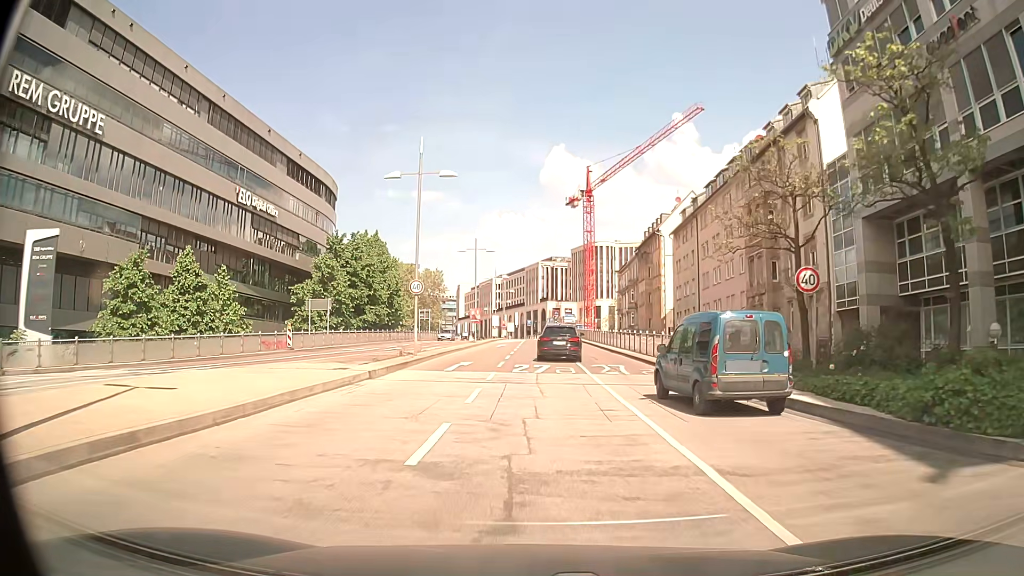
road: primary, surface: asphalt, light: Day
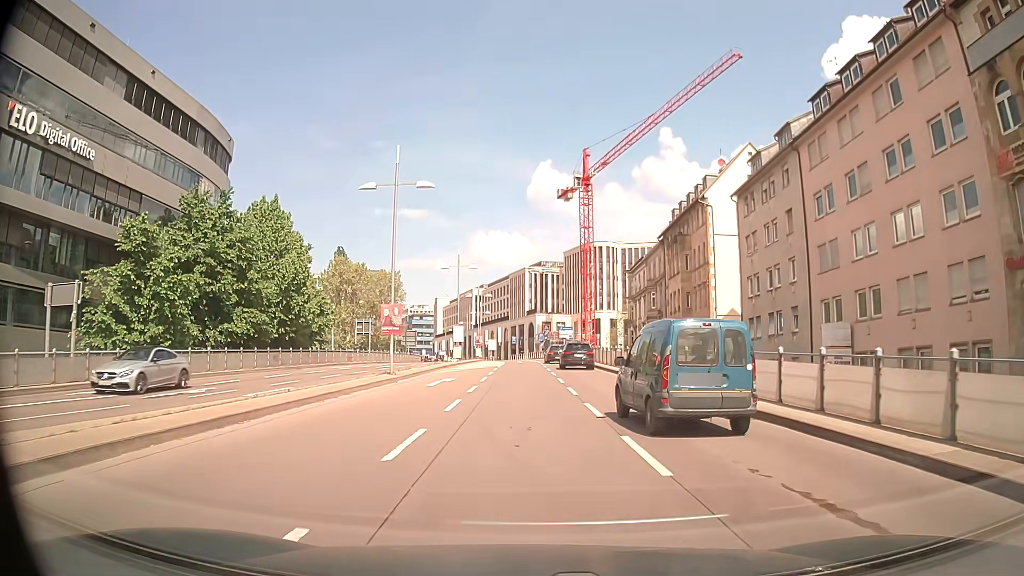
(+0.4, +28.9) m; +2°
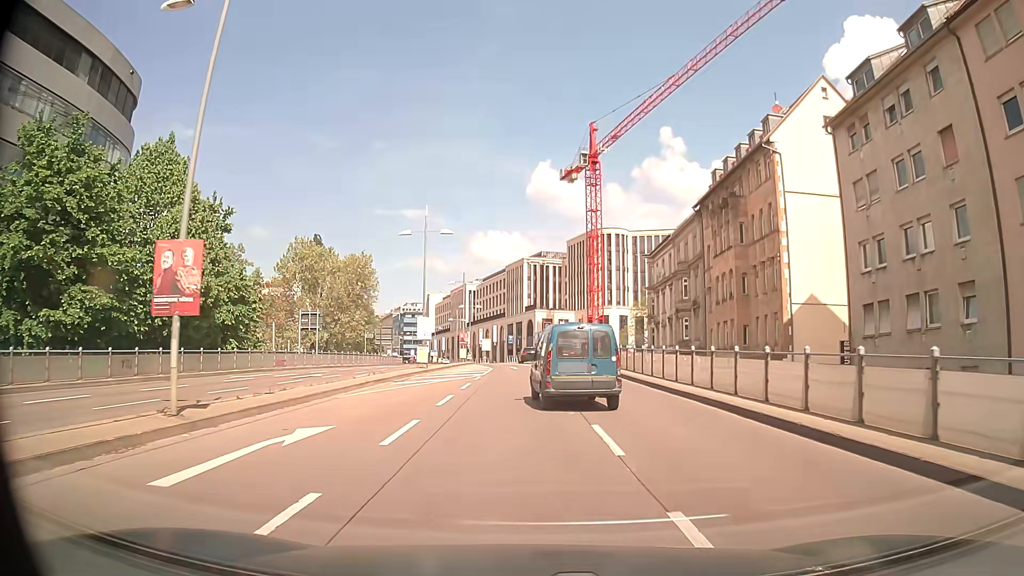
(-0.2, +17.0) m; 0°
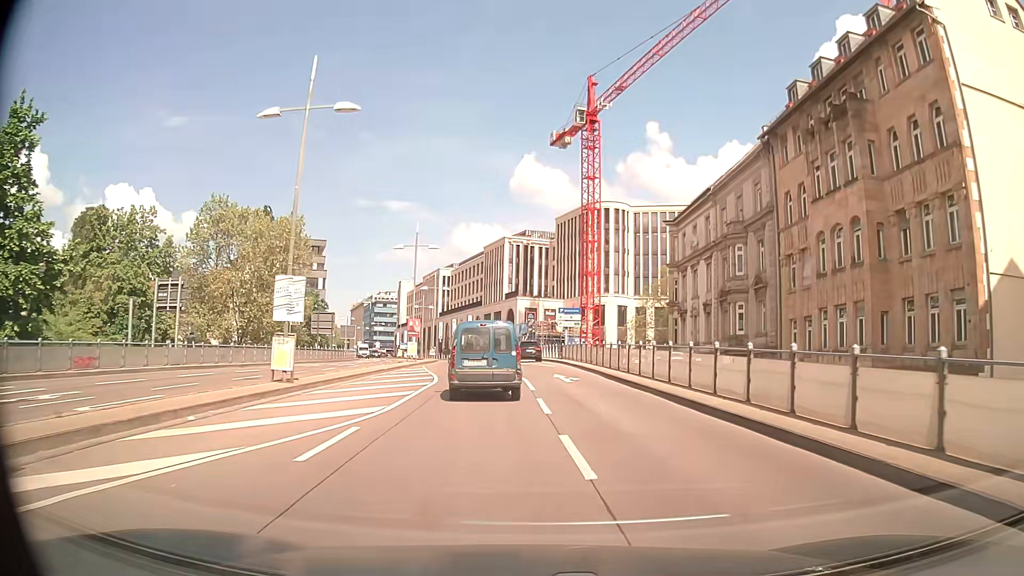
(-0.1, +20.0) m; +1°
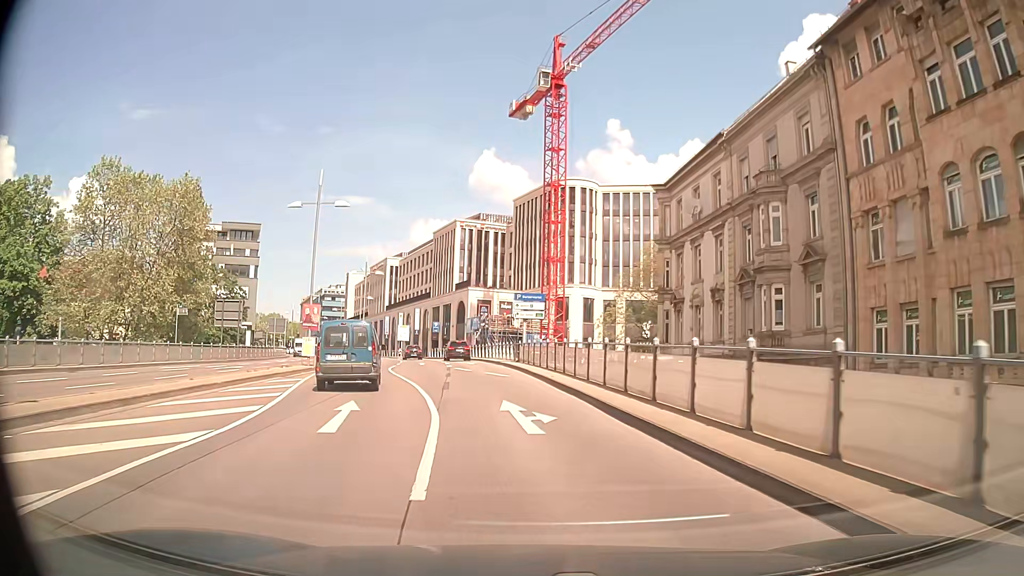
(+0.7, +13.0) m; +4°
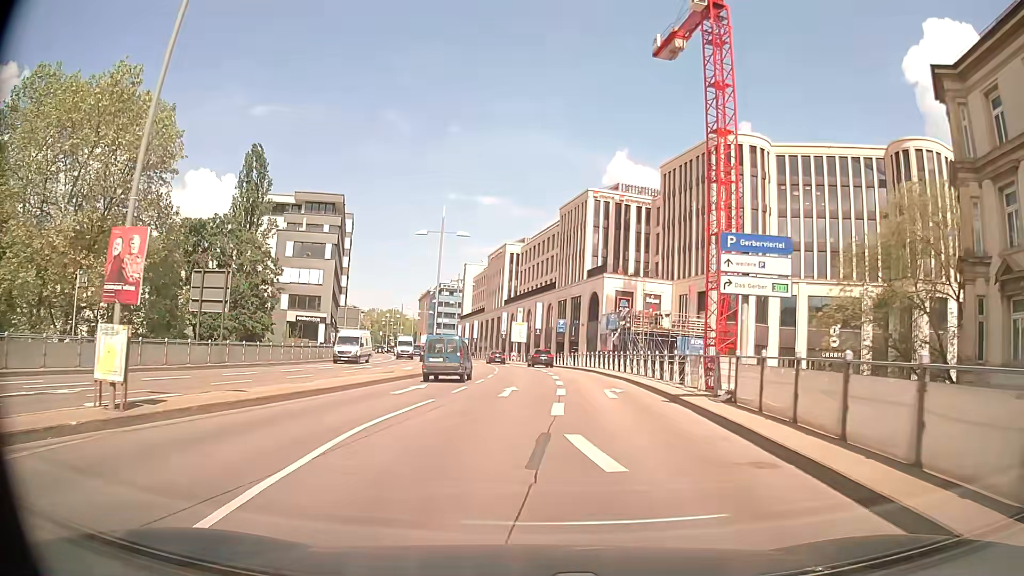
(-1.8, +22.6) m; -11°
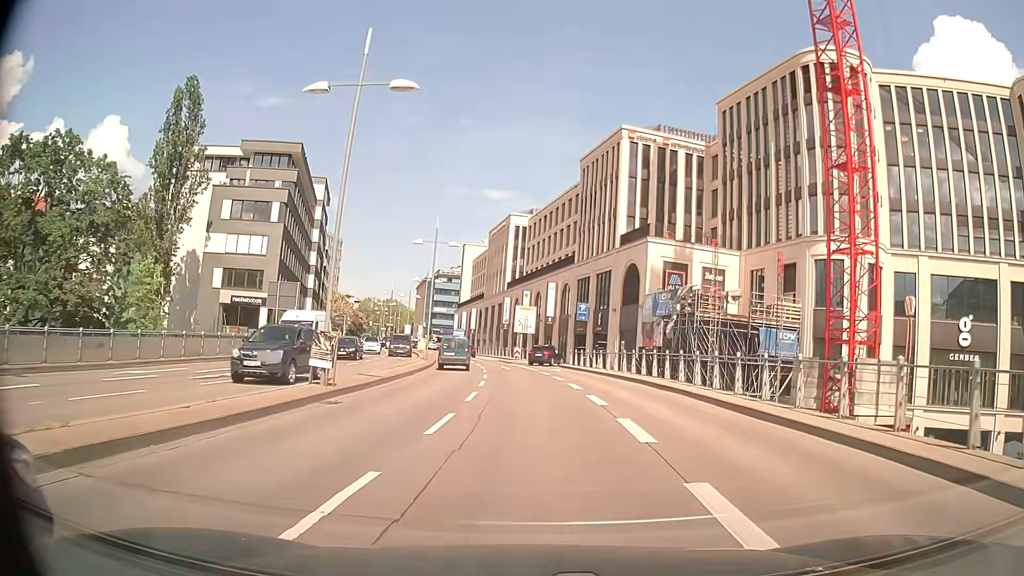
(-0.4, +22.0) m; -1°
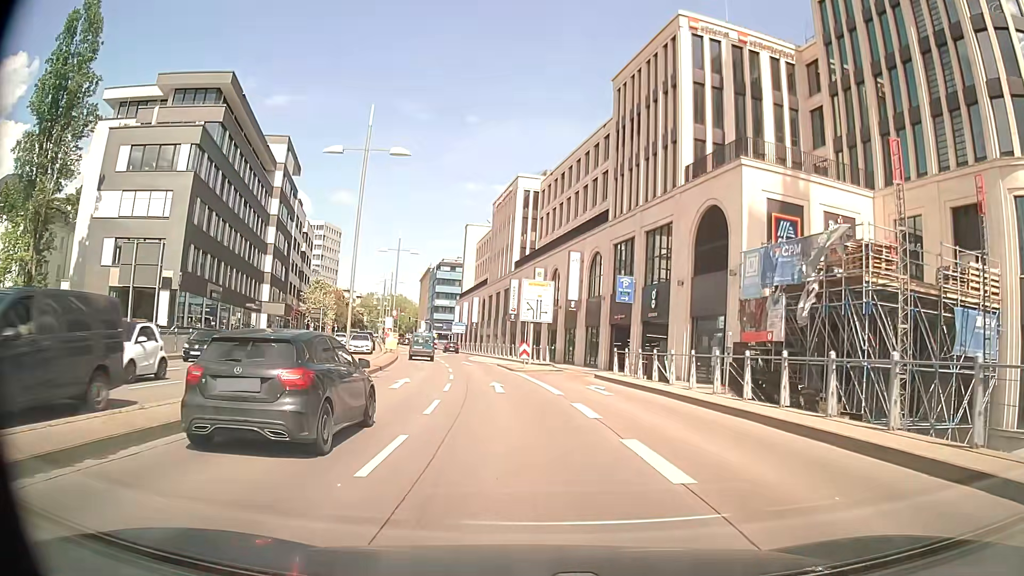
(+0.2, +21.3) m; 0°
(0, +10) (-1, +20) (-2, +30) (-4, +40) (-5, +50) (-7, +60) (-7, +70) (-9, +79) (-11, +89) (-14, +99) m
